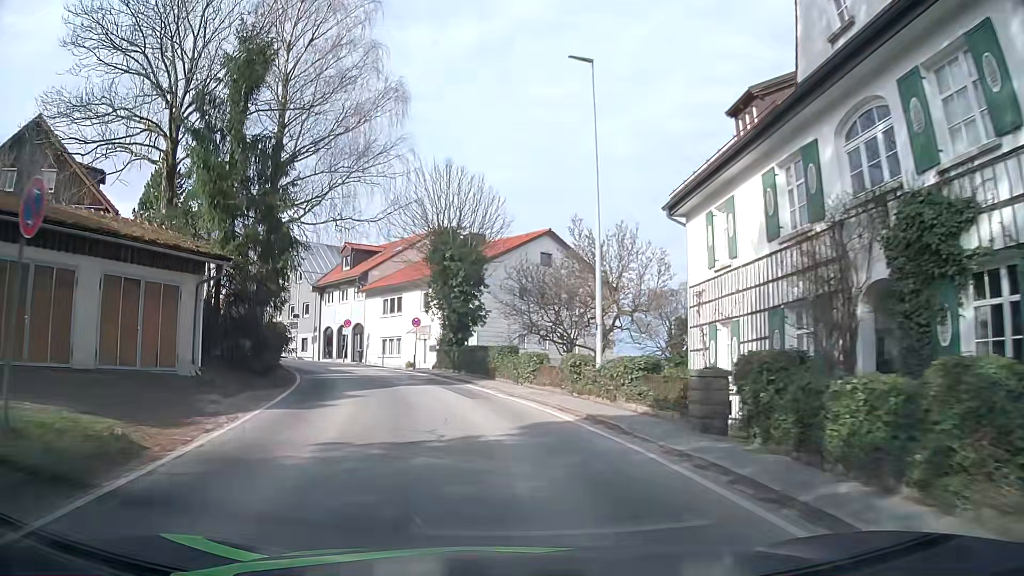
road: tertiary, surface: asphalt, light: Day
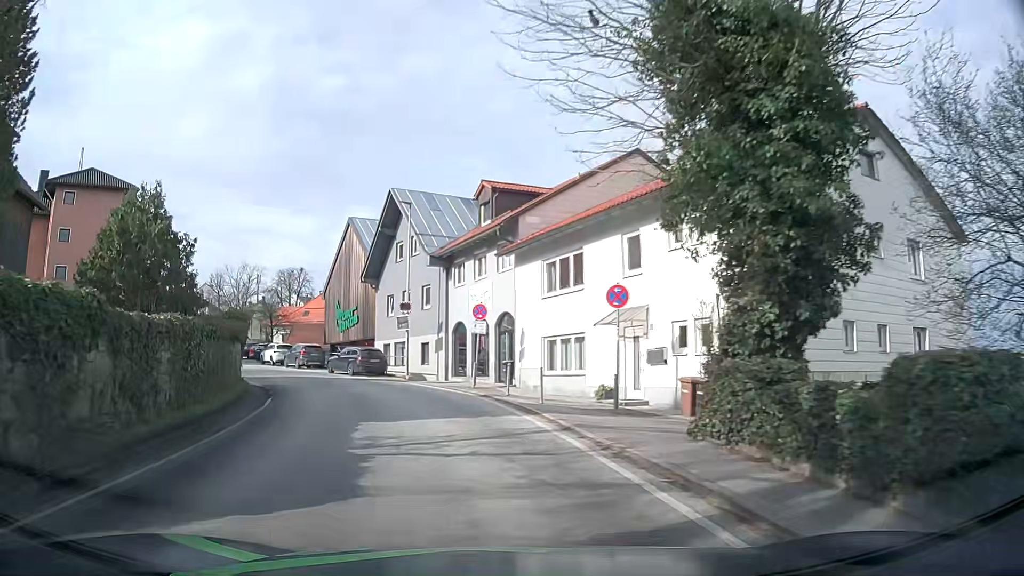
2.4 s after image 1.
(-3.1, +22.4) m; -16°
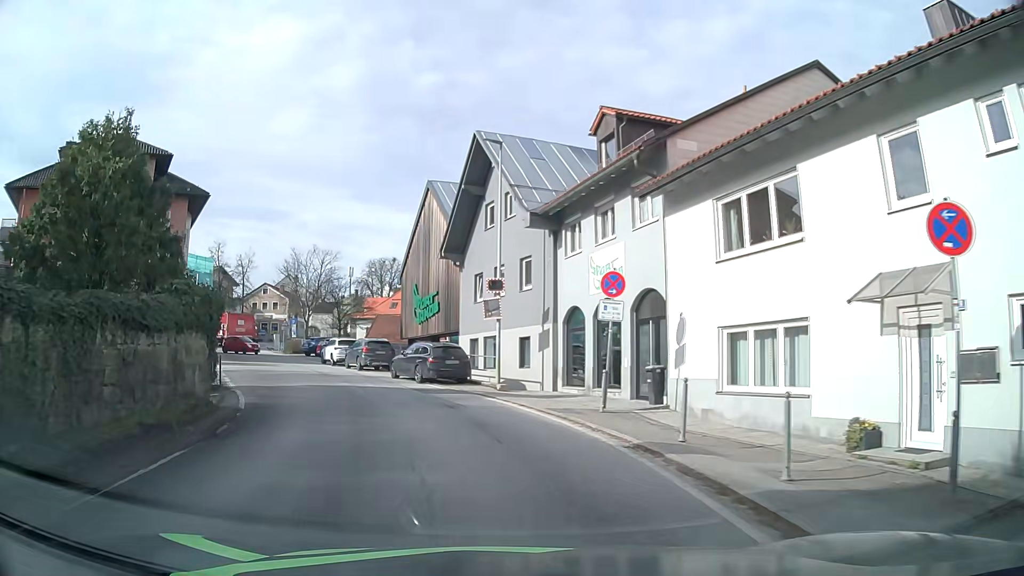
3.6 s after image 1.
(-0.8, +9.9) m; -9°
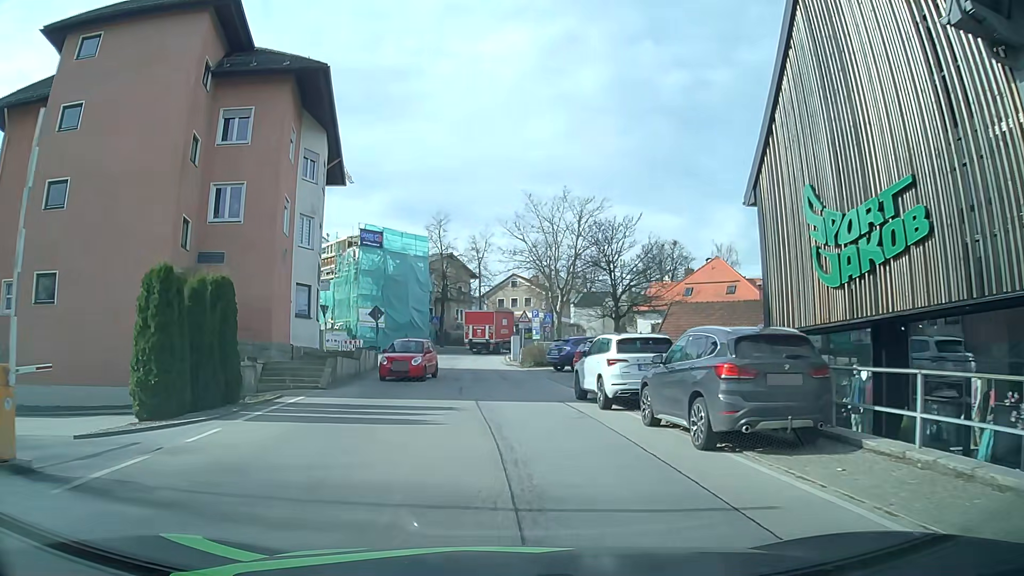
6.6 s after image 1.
(-5.3, +24.0) m; -23°
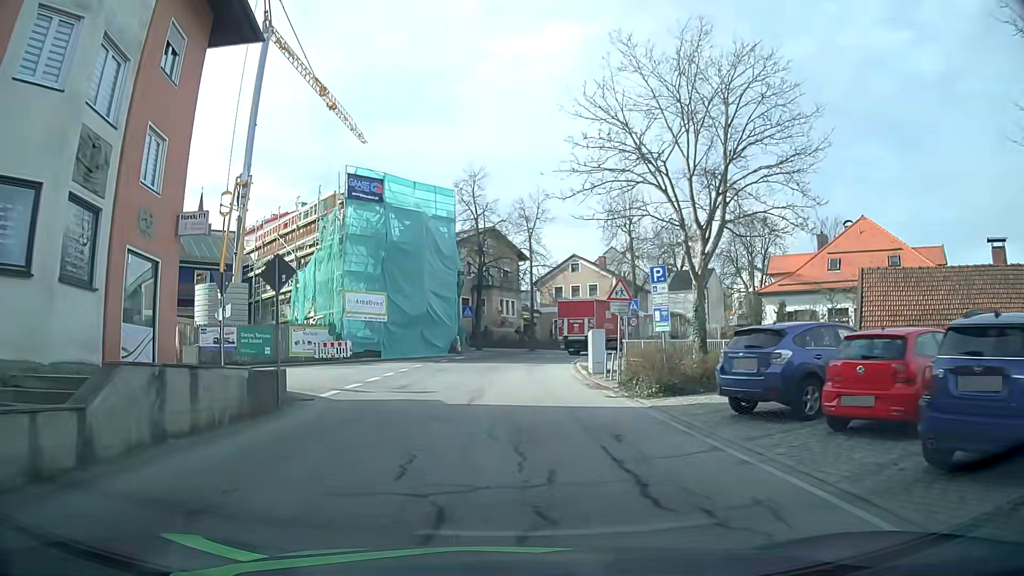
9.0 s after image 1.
(-0.6, +20.0) m; -4°
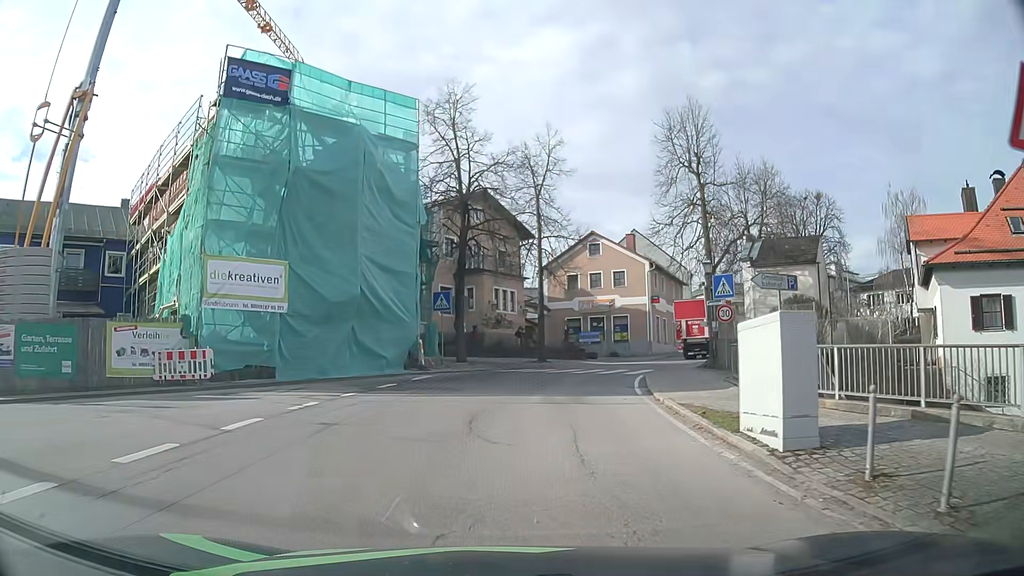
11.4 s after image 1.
(0.0, +17.5) m; 0°
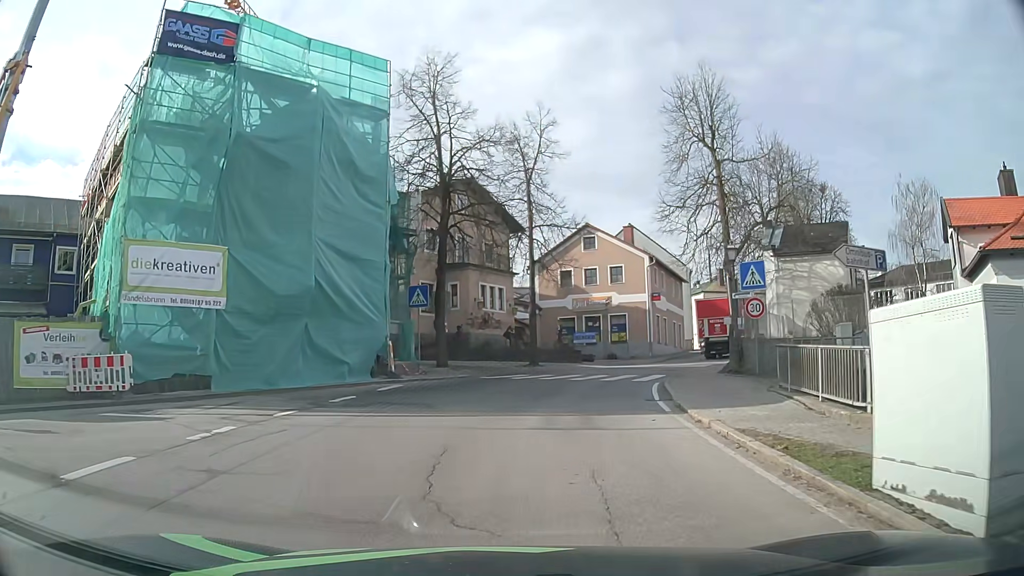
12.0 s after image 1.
(+0.1, +4.0) m; +1°
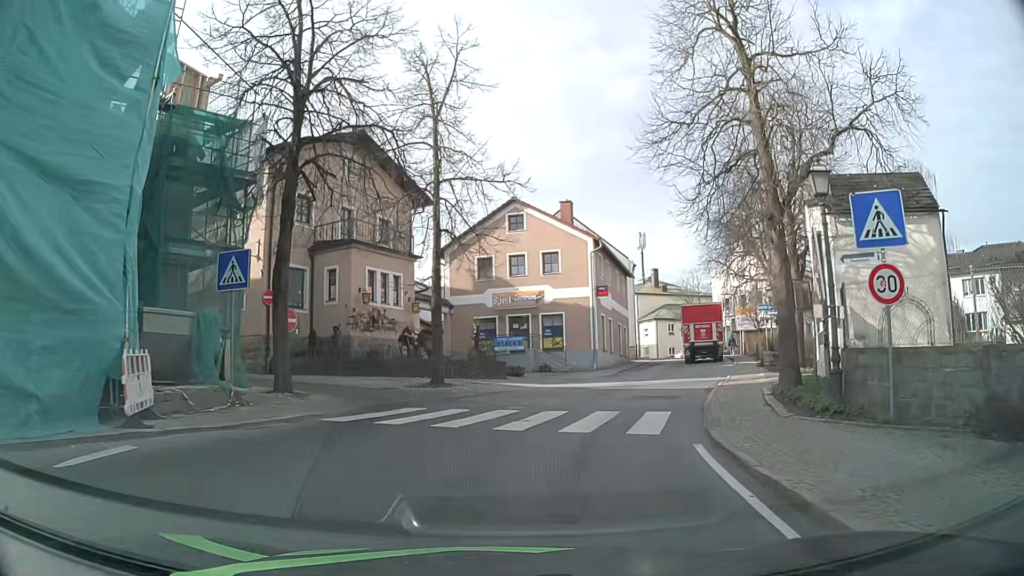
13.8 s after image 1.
(+0.7, +10.8) m; +8°
